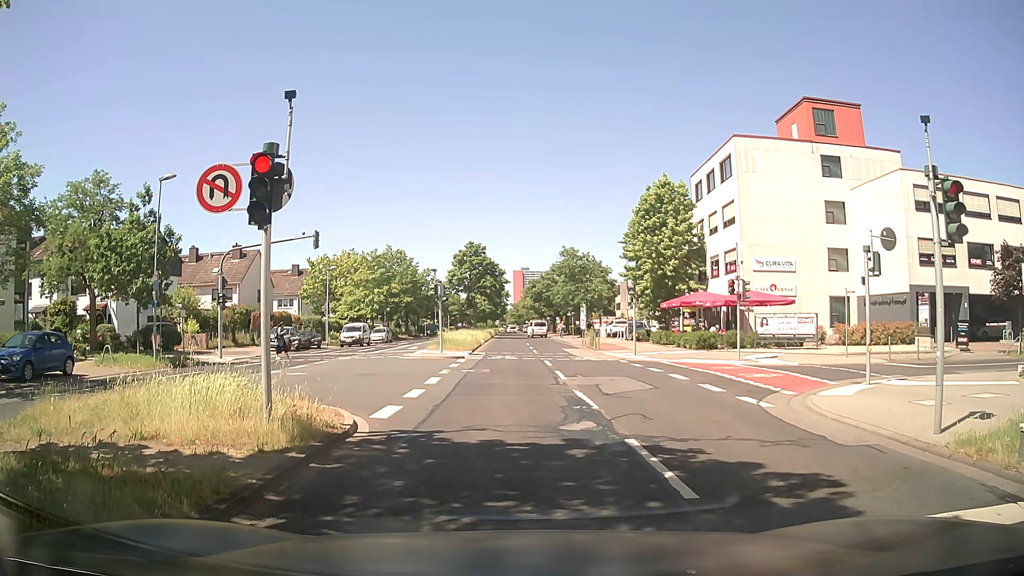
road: secondary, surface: asphalt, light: Day
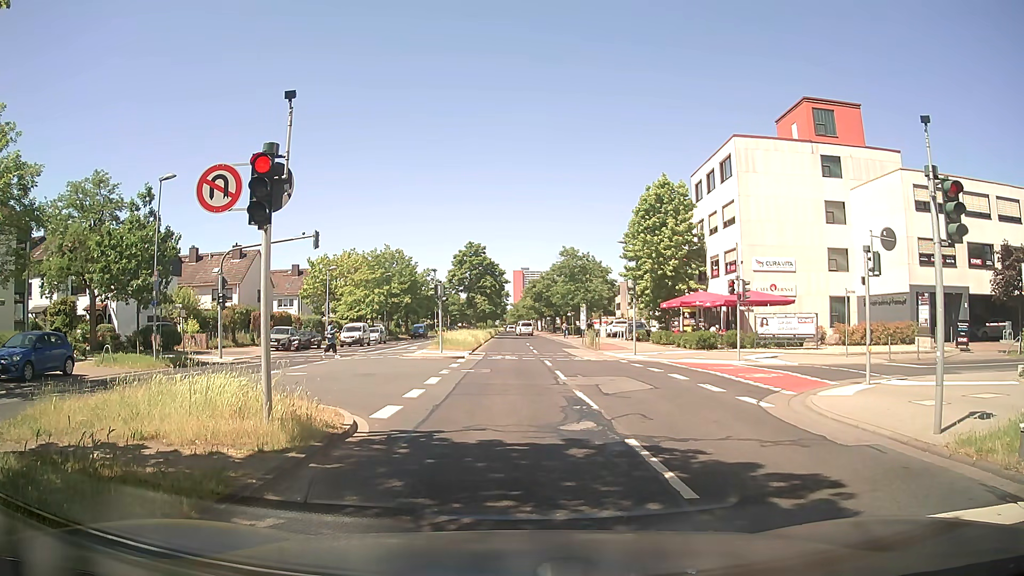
(0.0, 0.0) m; 0°
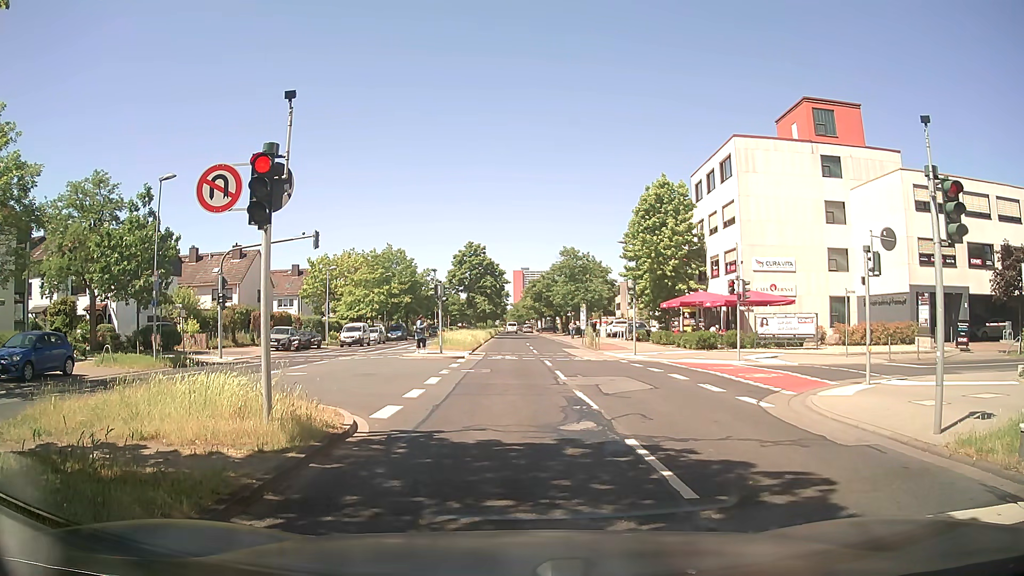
(0.0, 0.0) m; 0°
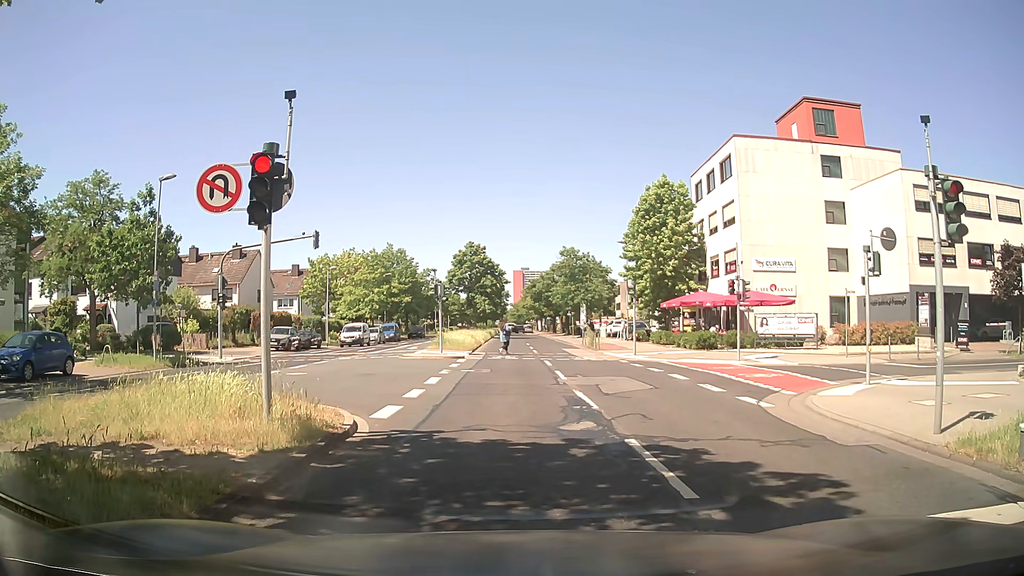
(0.0, 0.0) m; 0°
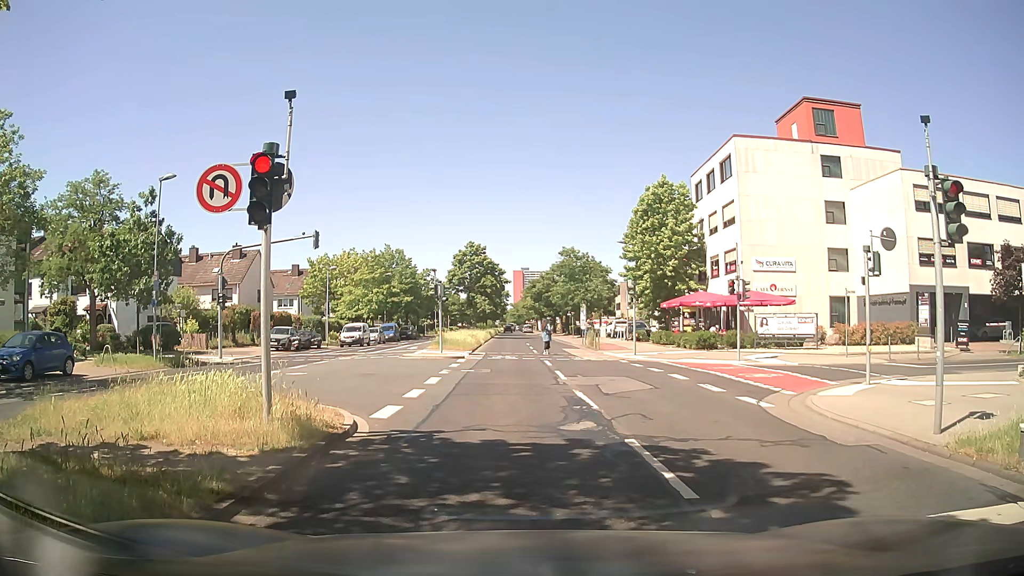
(0.0, 0.0) m; 0°
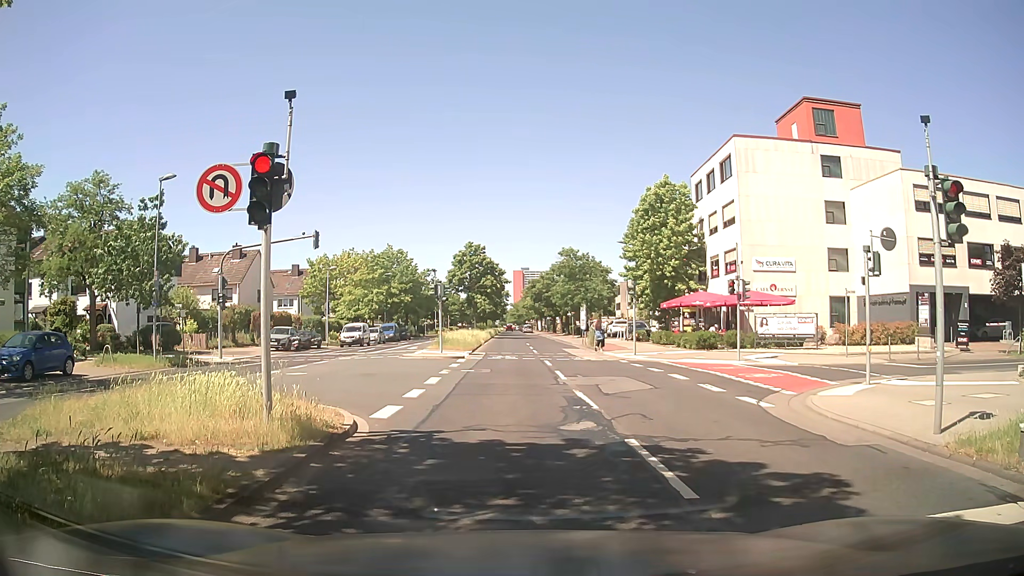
(0.0, 0.0) m; 0°
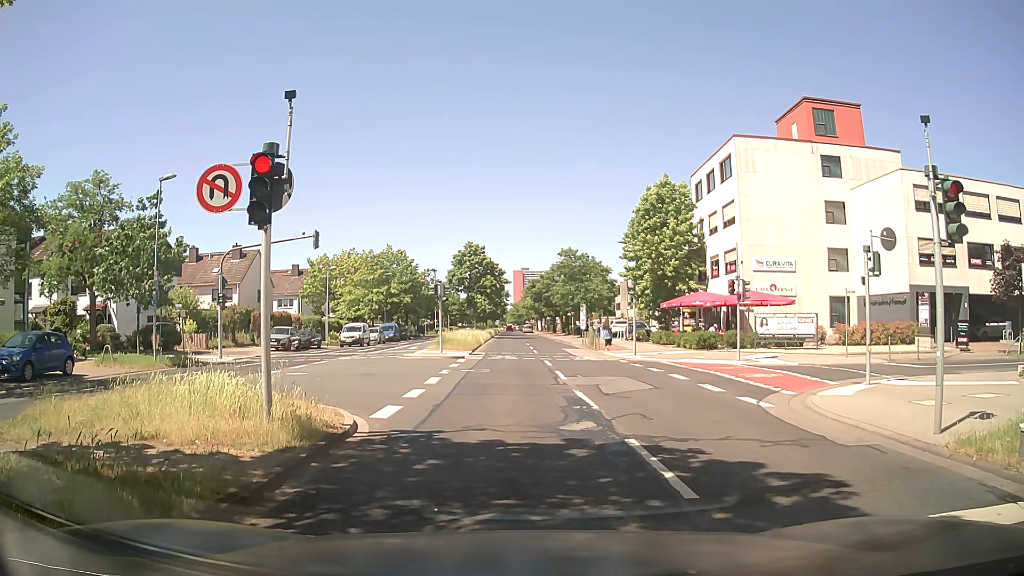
(0.0, 0.0) m; 0°
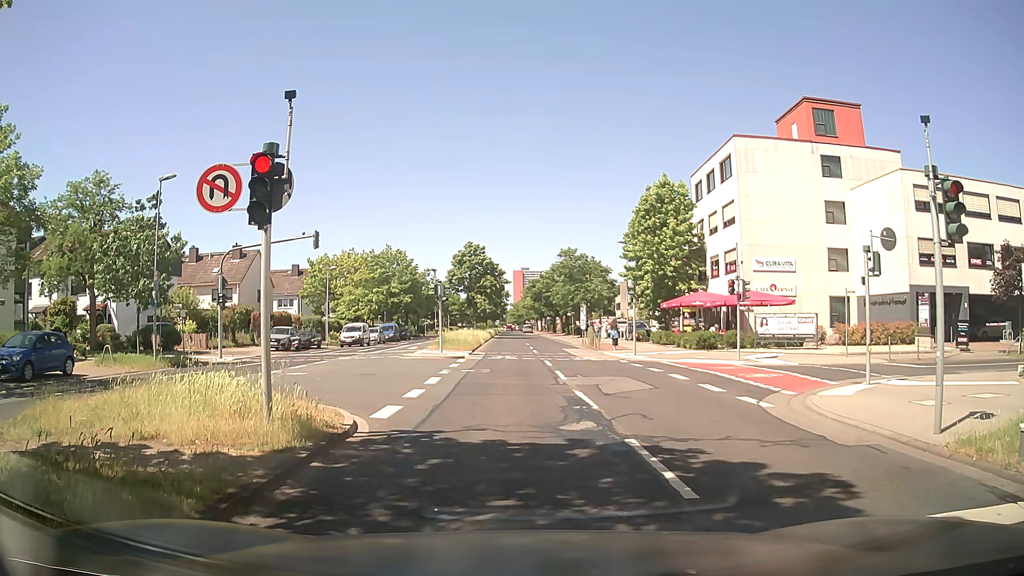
(0.0, 0.0) m; 0°
